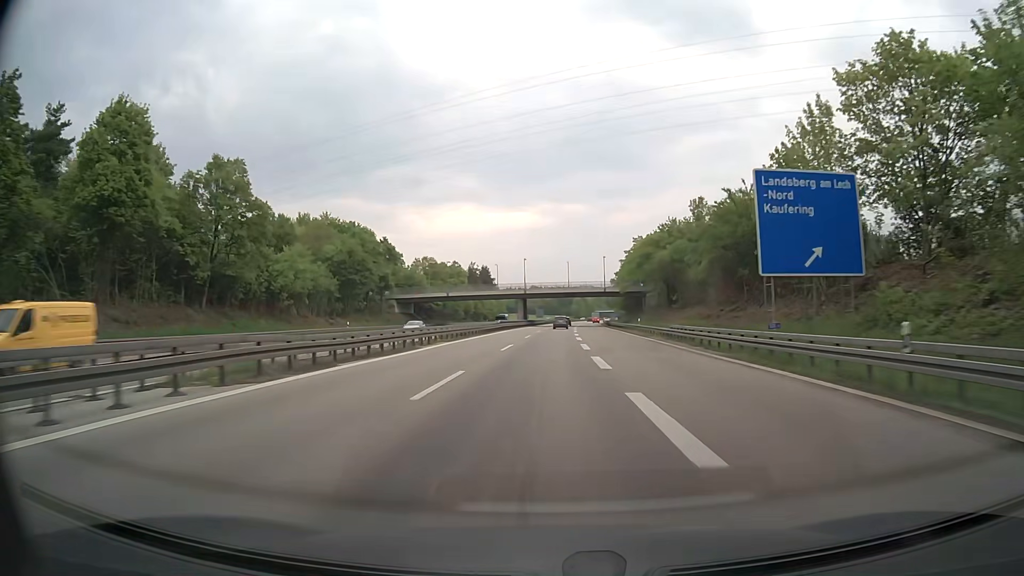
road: motorway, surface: asphalt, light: Day
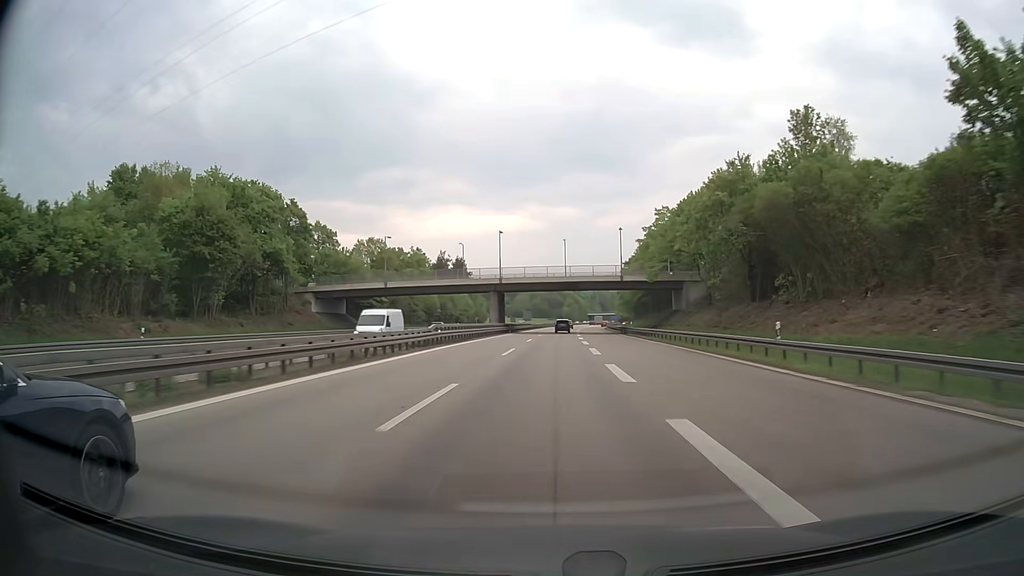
(+0.3, +39.2) m; +1°
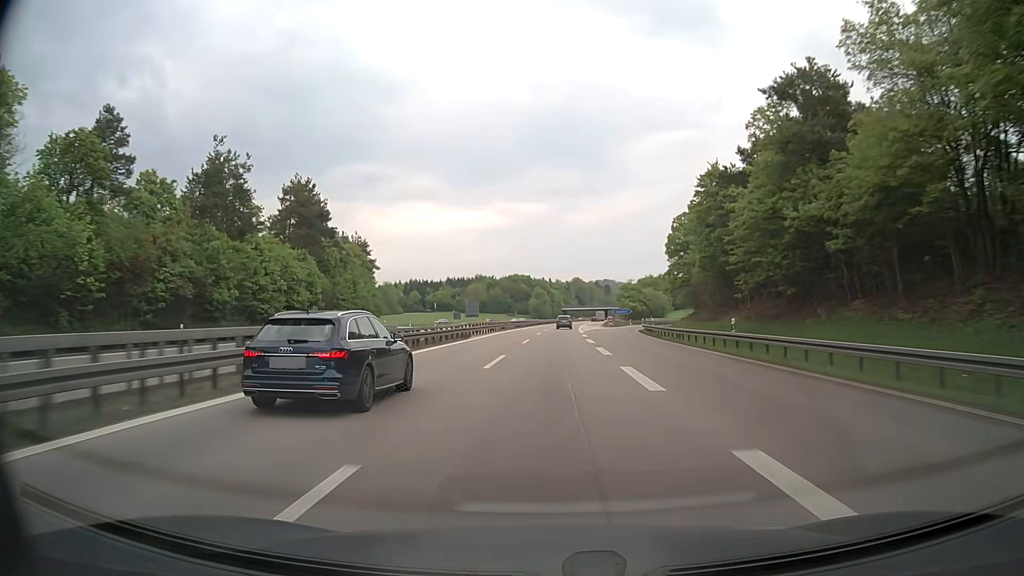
(+2.6, +98.7) m; +3°
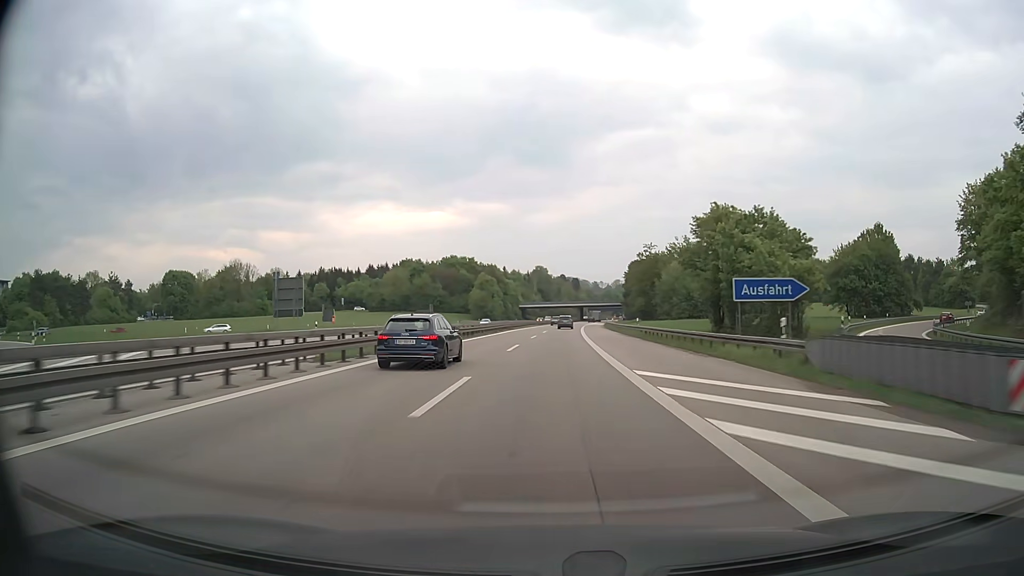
(+2.2, +99.2) m; +3°
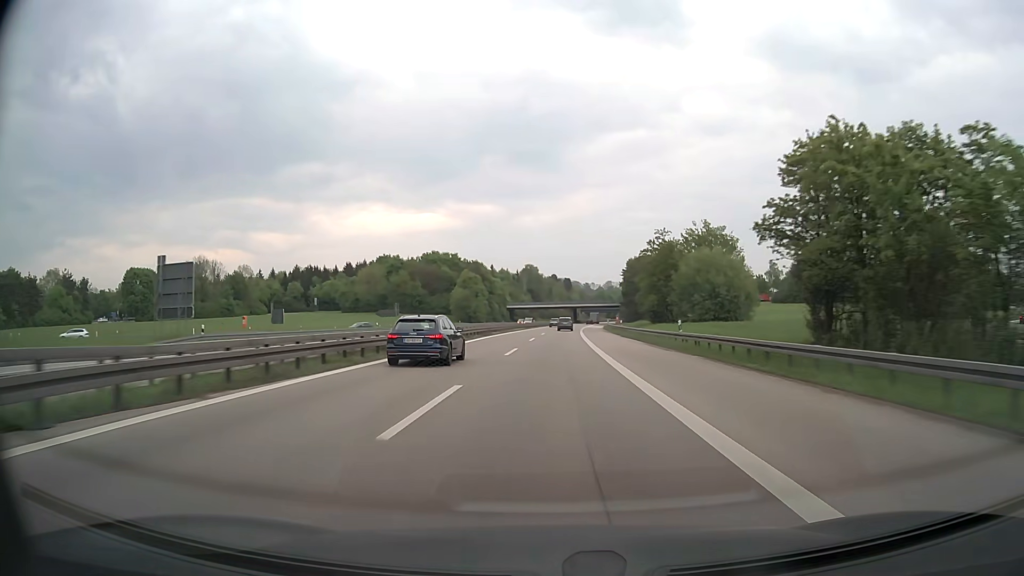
(+0.2, +19.9) m; +1°
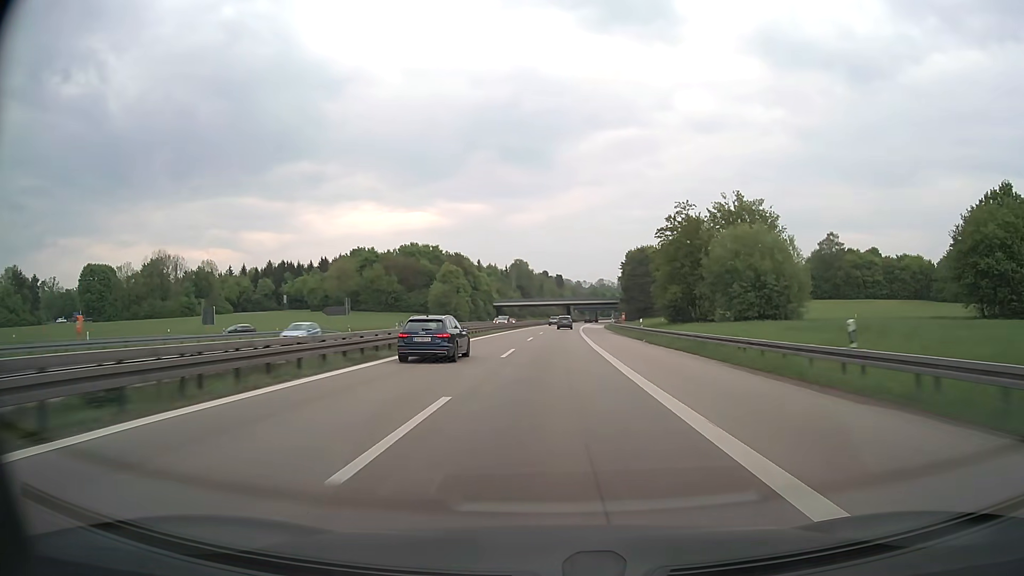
(+0.1, +19.9) m; +1°
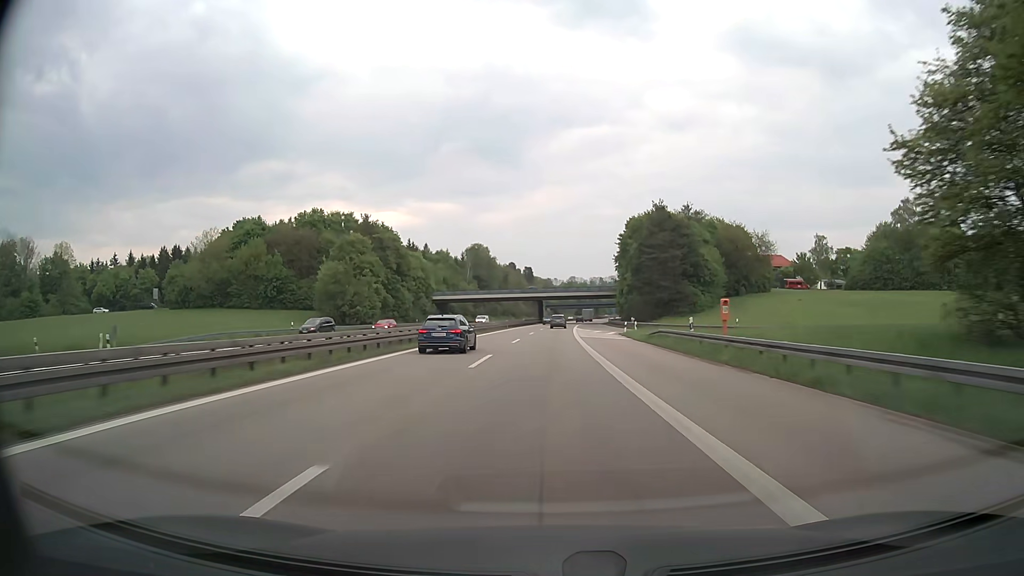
(+1.1, +59.8) m; +2°
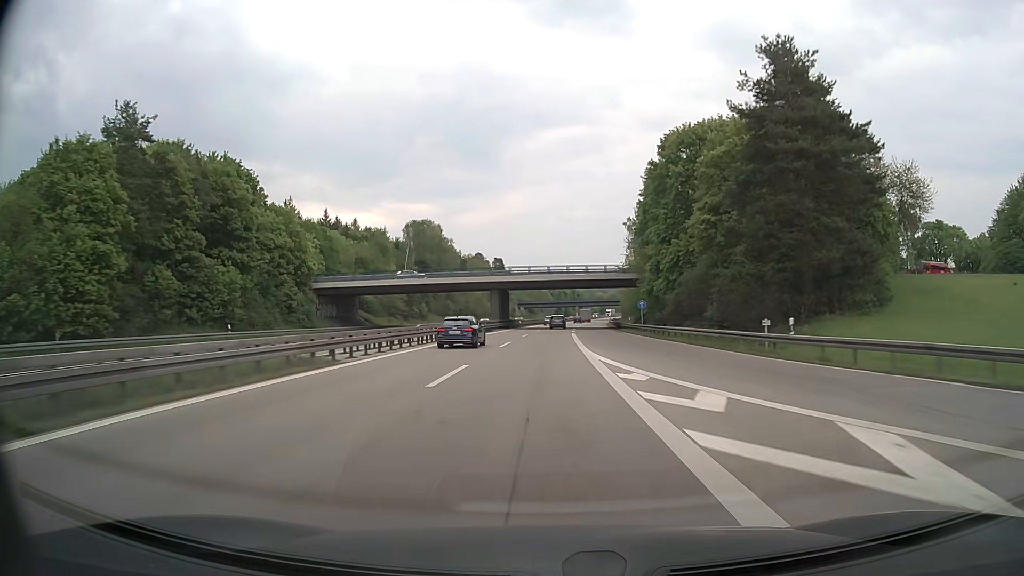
(+1.2, +59.1) m; +2°
(0, +10) (0, +20) (0, +30) (0, +40) (+1, +50) (+1, +60) (+1, +70) (+2, +80) (+2, +90) (+3, +100) m
